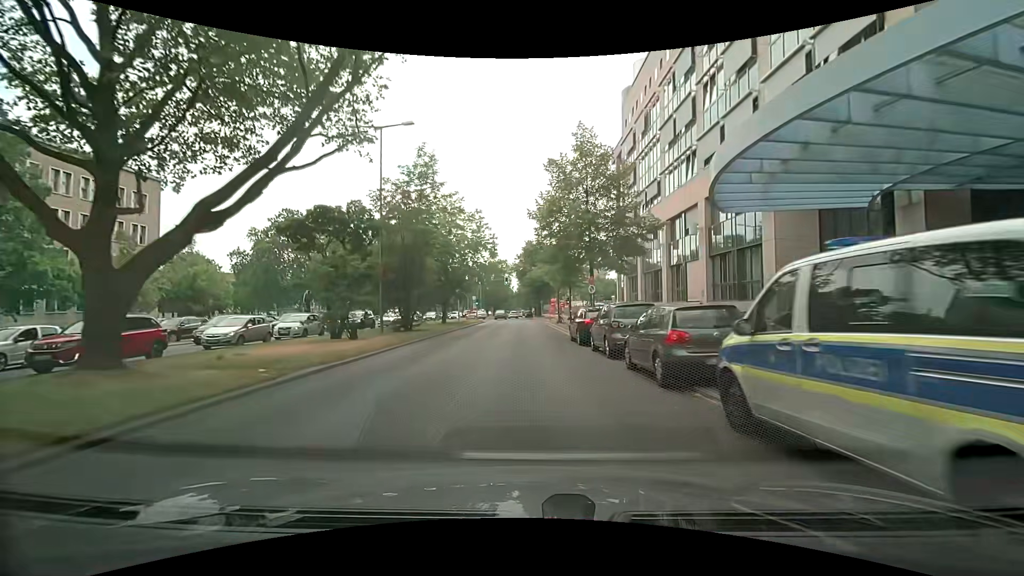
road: primary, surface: asphalt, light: Day
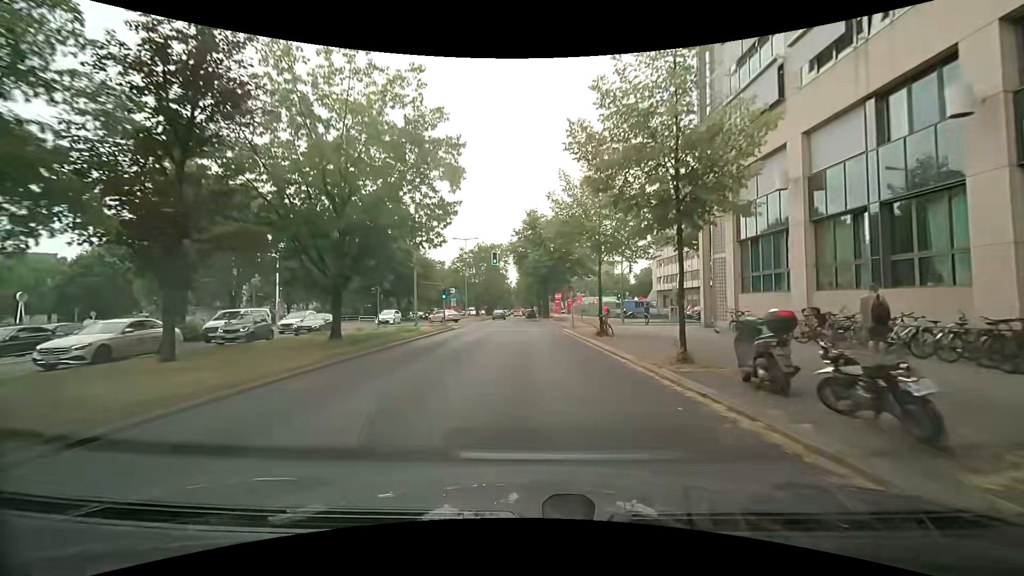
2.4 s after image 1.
(+0.4, +27.6) m; +1°
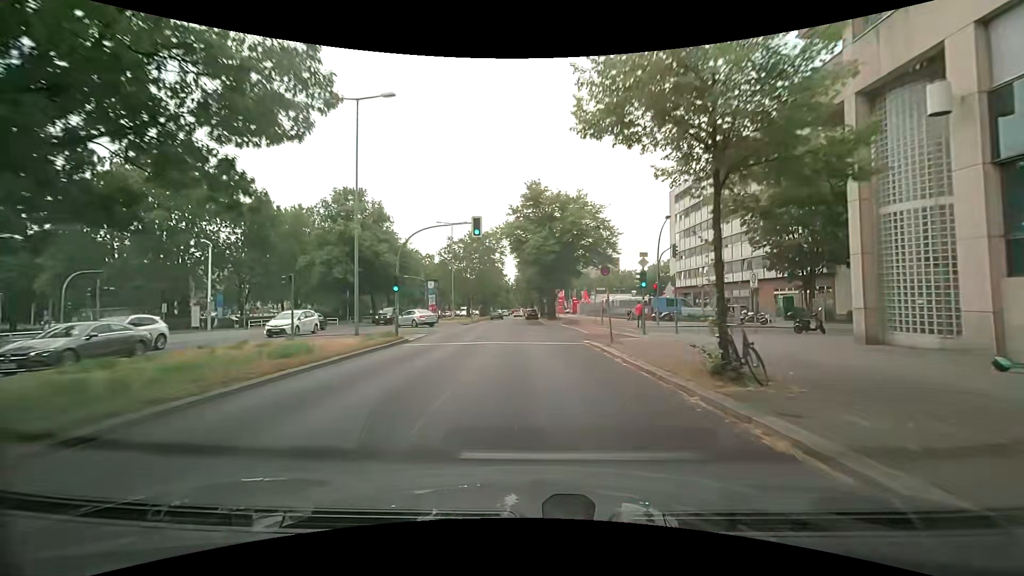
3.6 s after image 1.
(0.0, +14.5) m; +1°
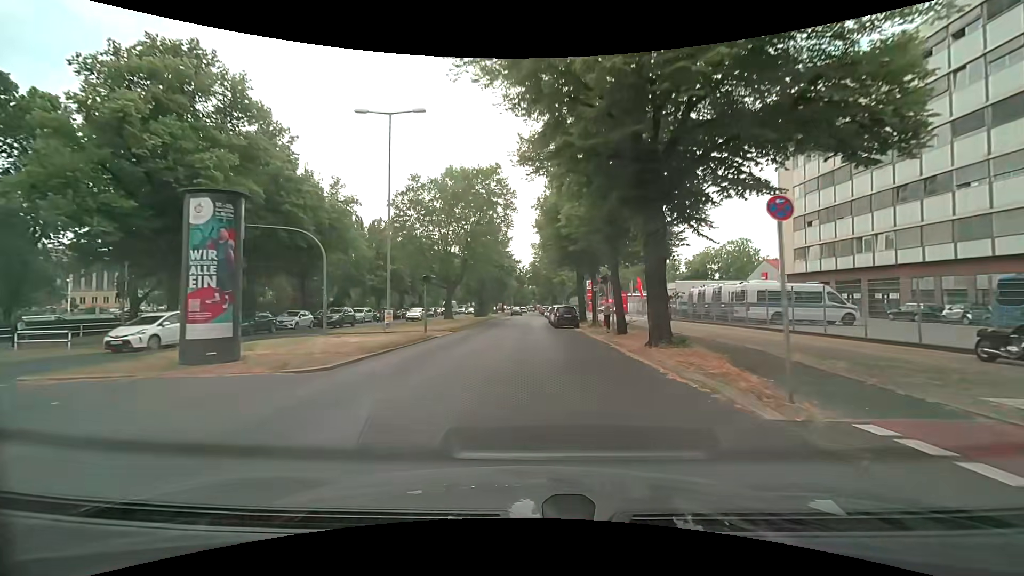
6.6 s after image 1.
(-1.0, +36.4) m; -3°
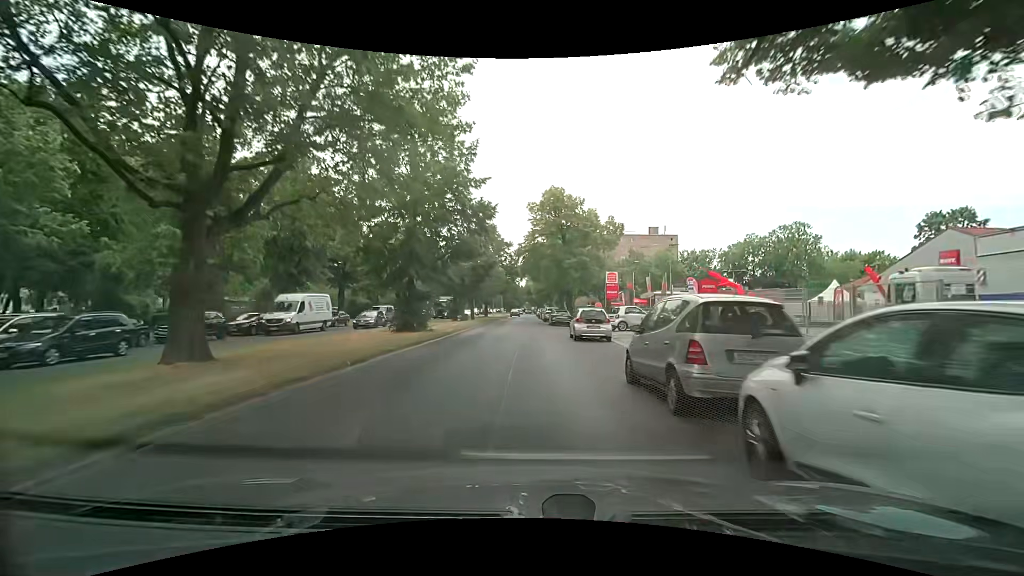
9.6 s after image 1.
(+0.2, +36.1) m; +1°
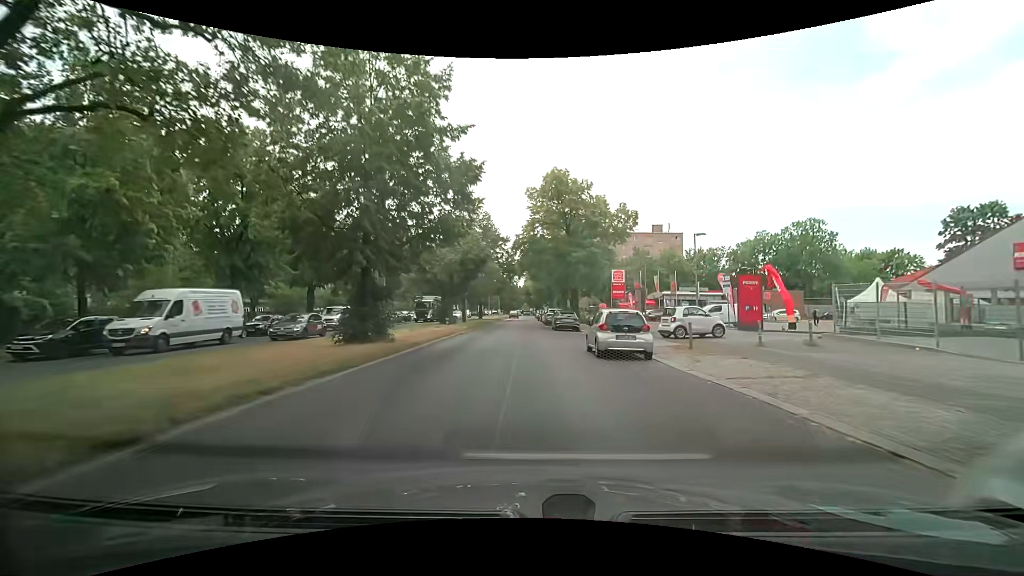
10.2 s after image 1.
(0.0, +7.2) m; 0°
(0, +10) (0, +20) (0, +30) (0, +40) (0, +50) (-1, +60) (-1, +70) (-1, +80) (-1, +90) (-1, +100) m
